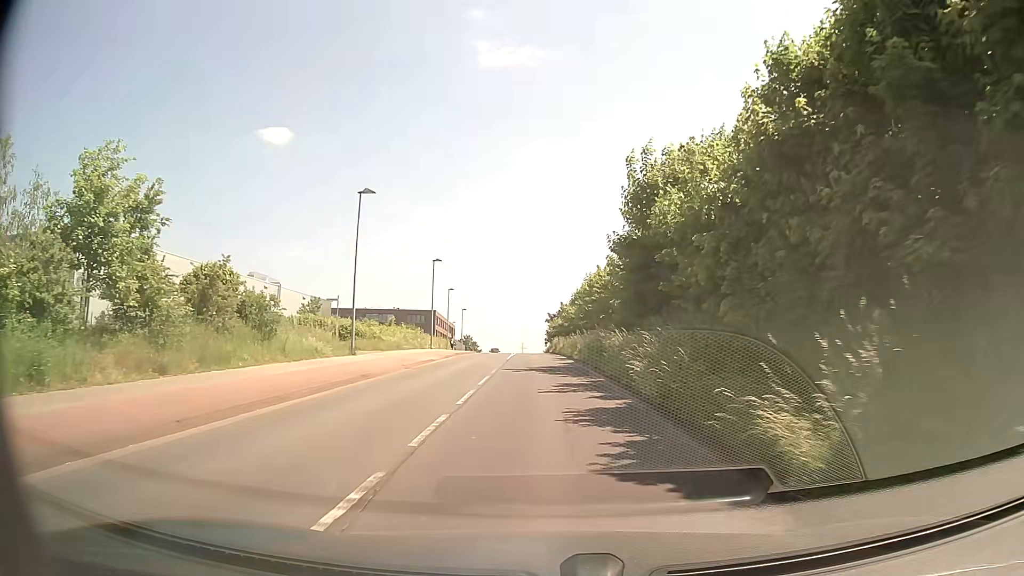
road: tertiary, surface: asphalt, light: Day
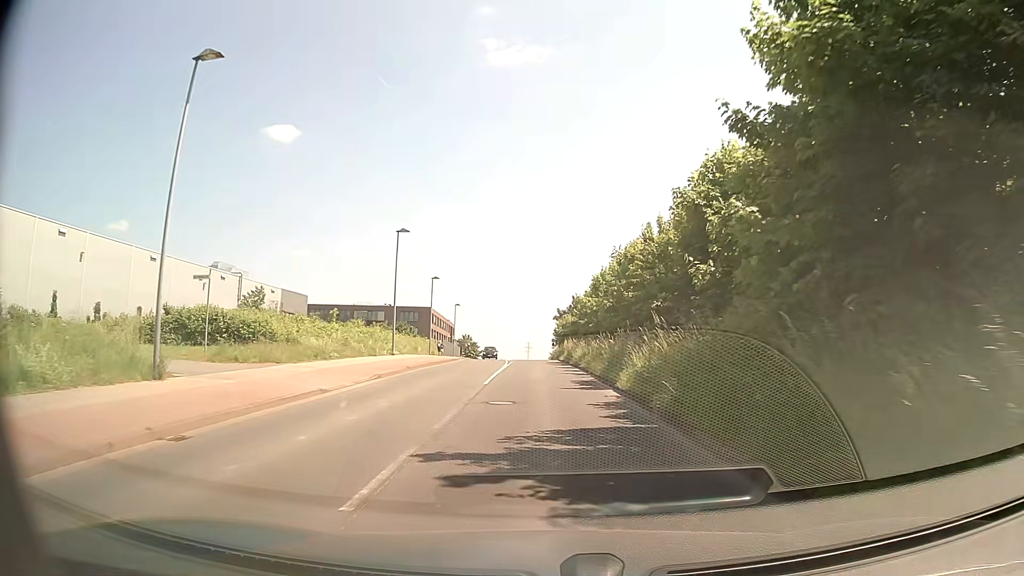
(-0.2, +16.9) m; 0°
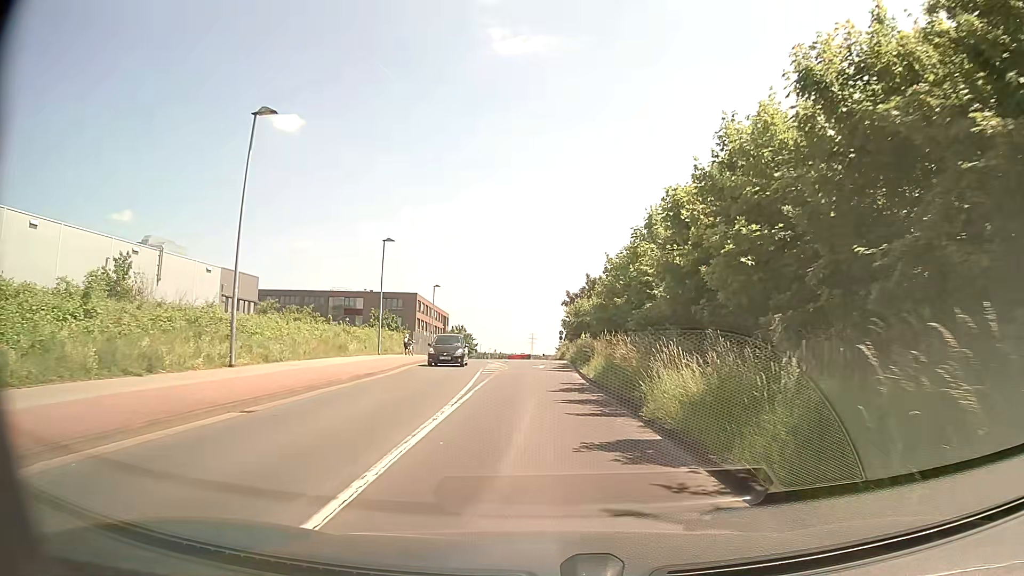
(-0.3, +22.2) m; -1°
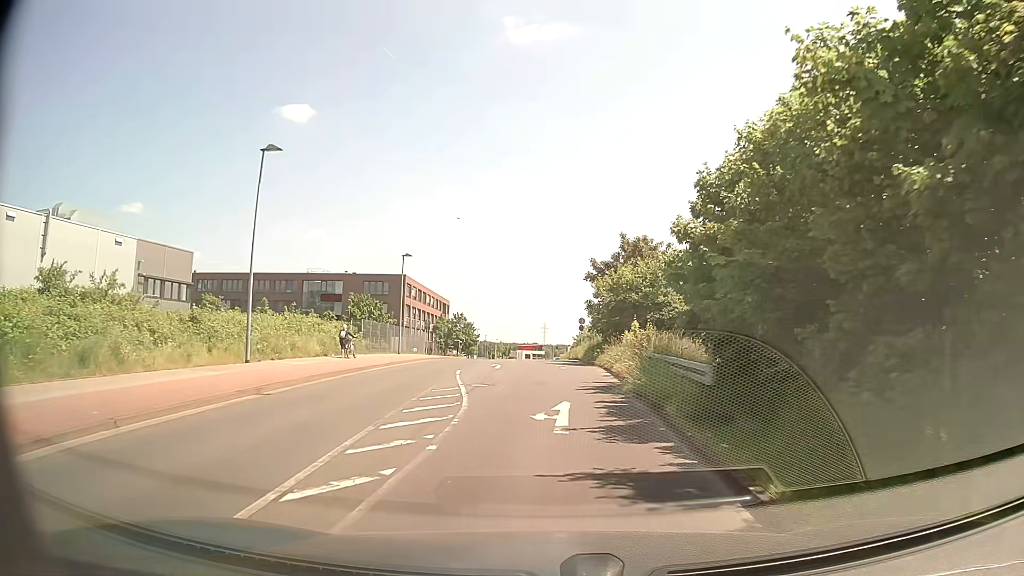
(0.0, +21.7) m; 0°
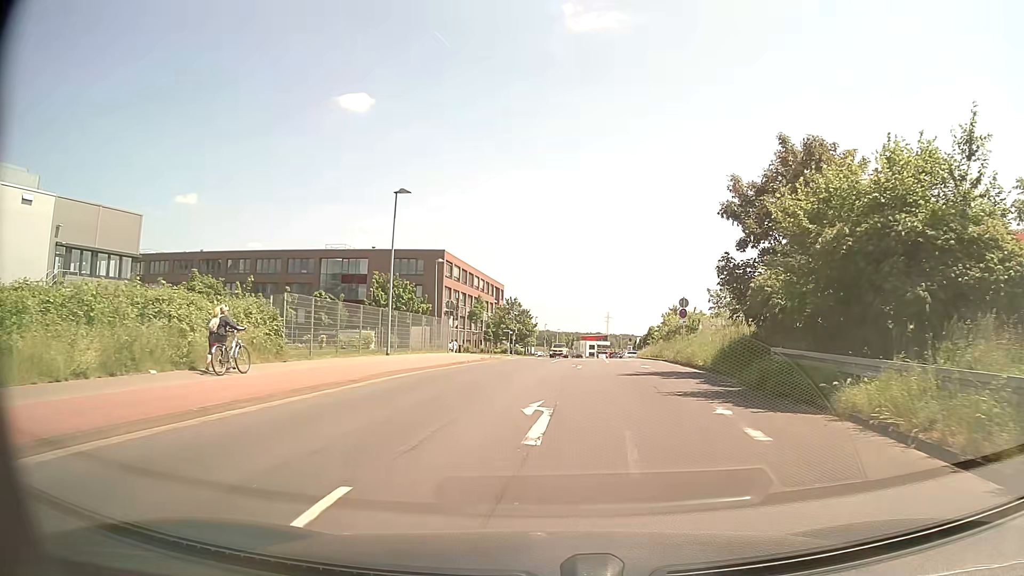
(-1.1, +21.1) m; -6°
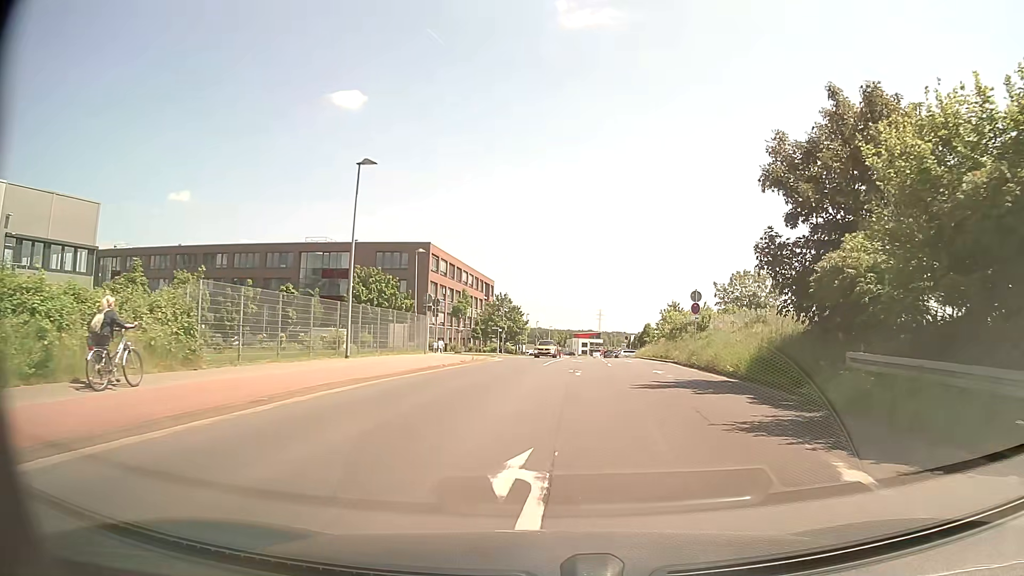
(+0.1, +5.3) m; +1°
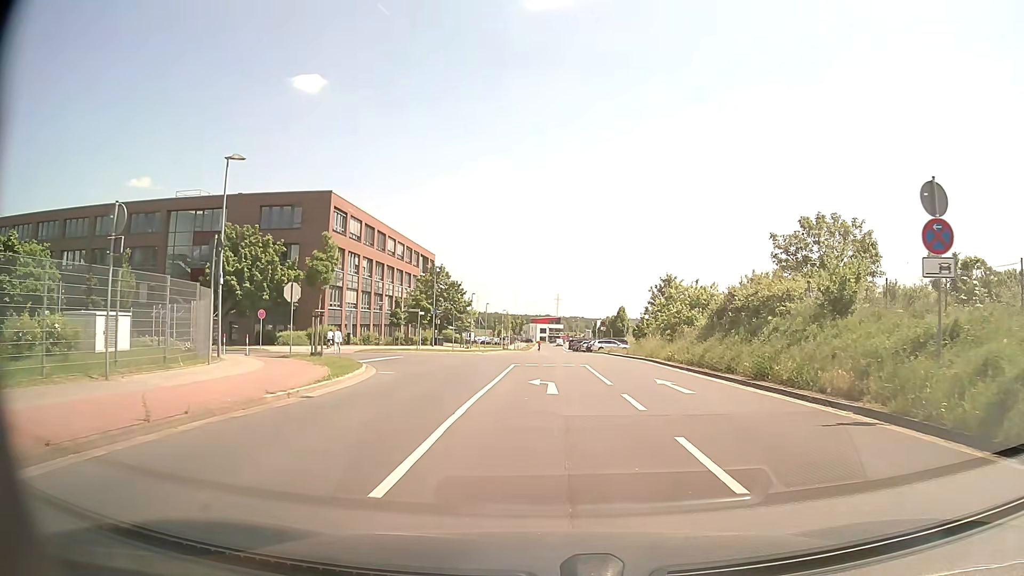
(+0.9, +25.1) m; +3°
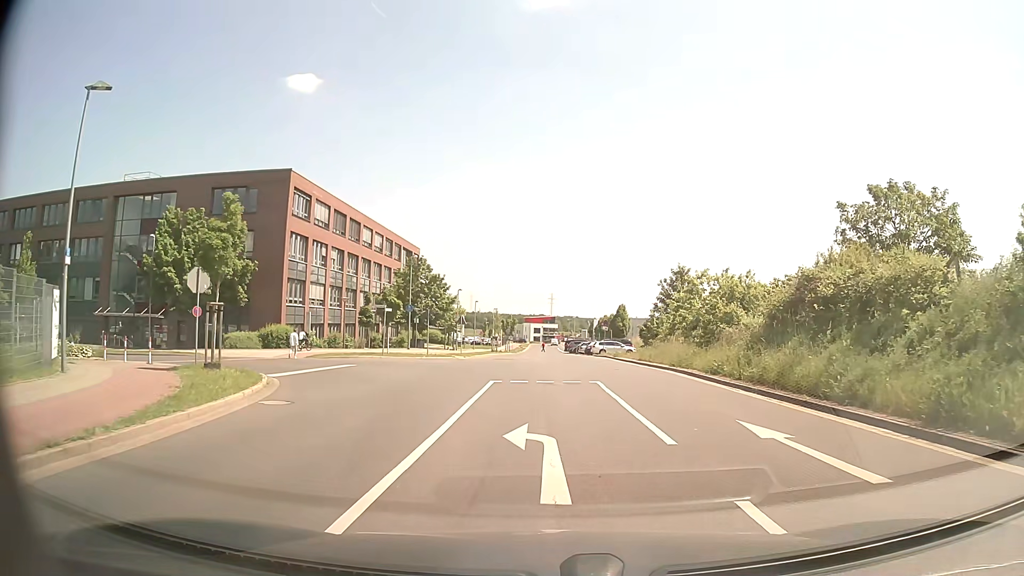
(+0.1, +8.9) m; +1°
